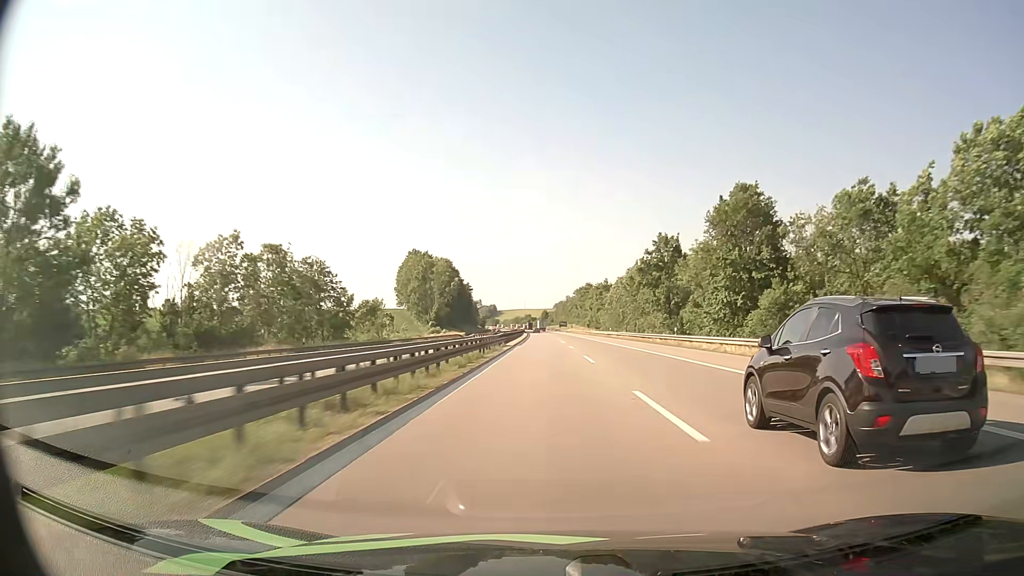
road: motorway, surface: asphalt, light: Day
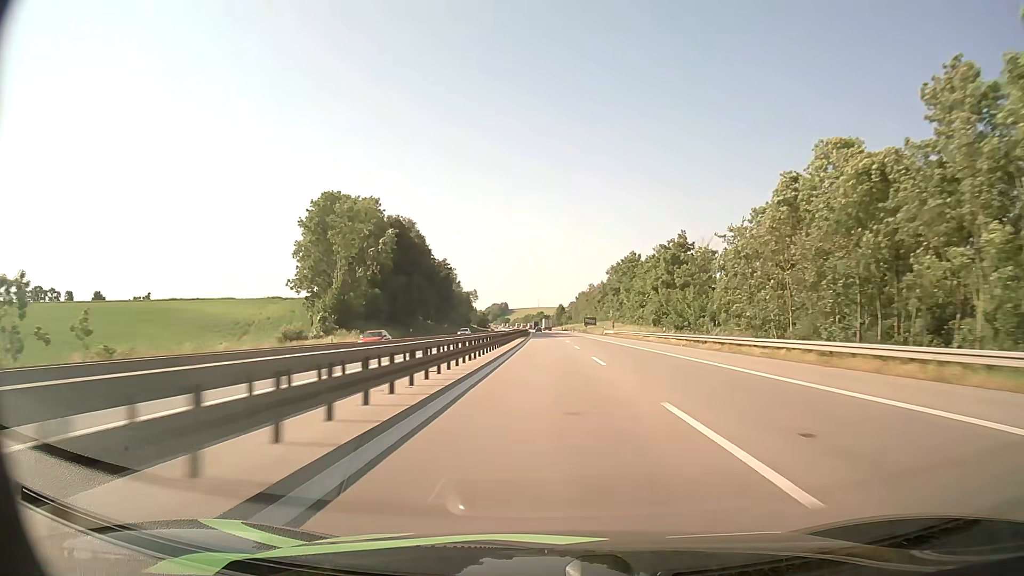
(-1.1, +93.3) m; -1°
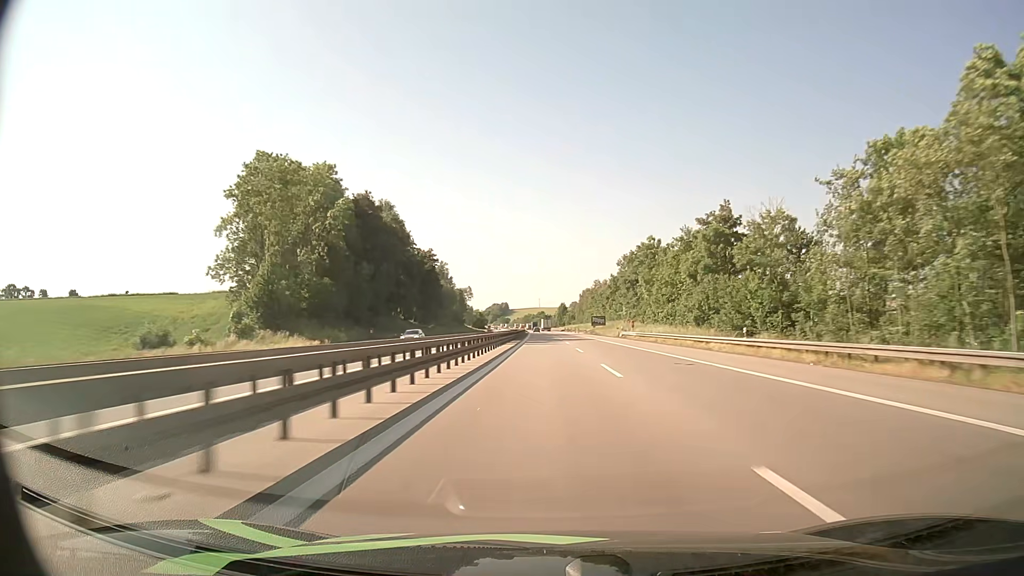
(0.0, +23.8) m; 0°
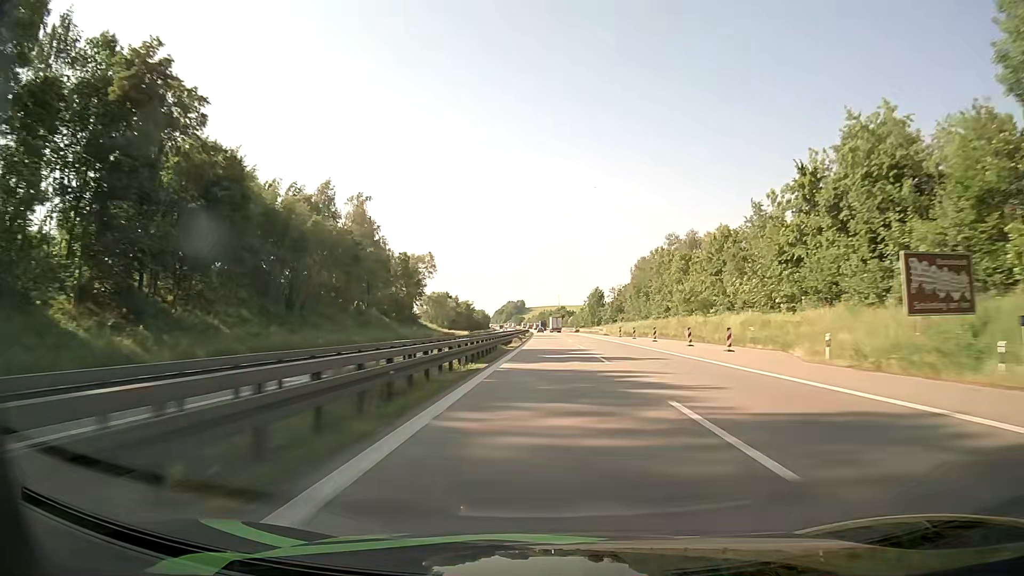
(-1.6, +121.6) m; -2°
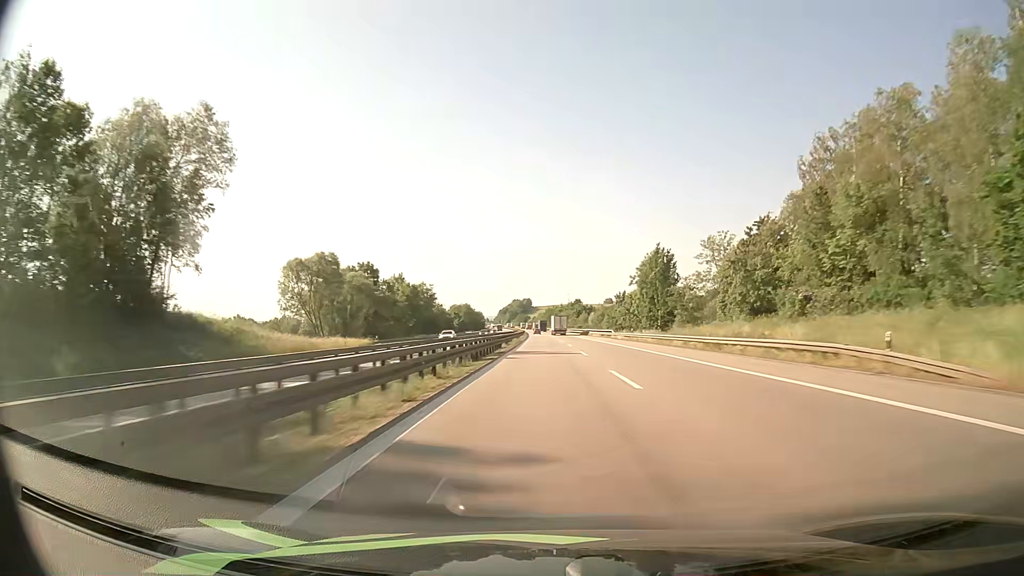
(-0.3, +100.1) m; -1°
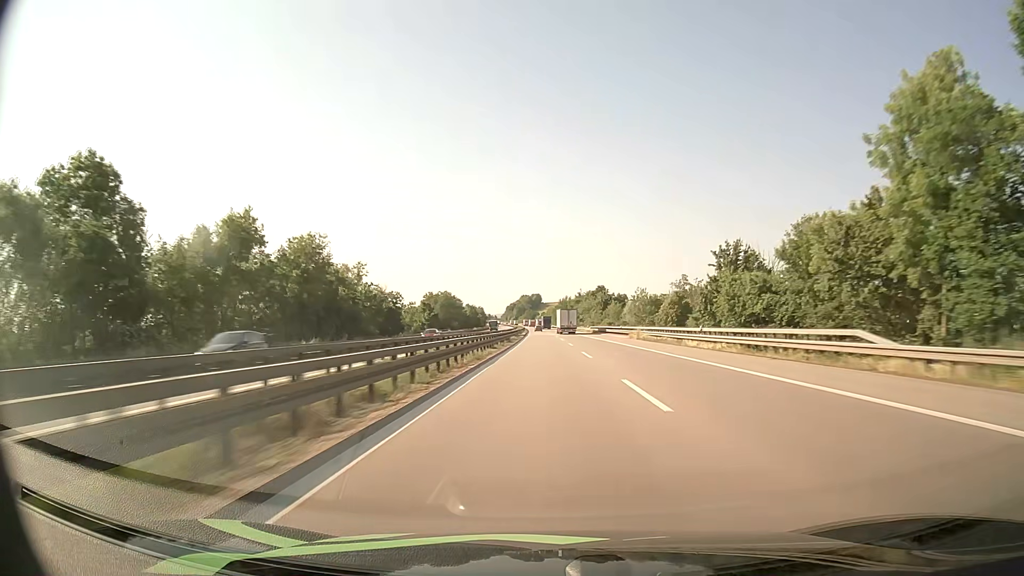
(-0.6, +76.6) m; -1°
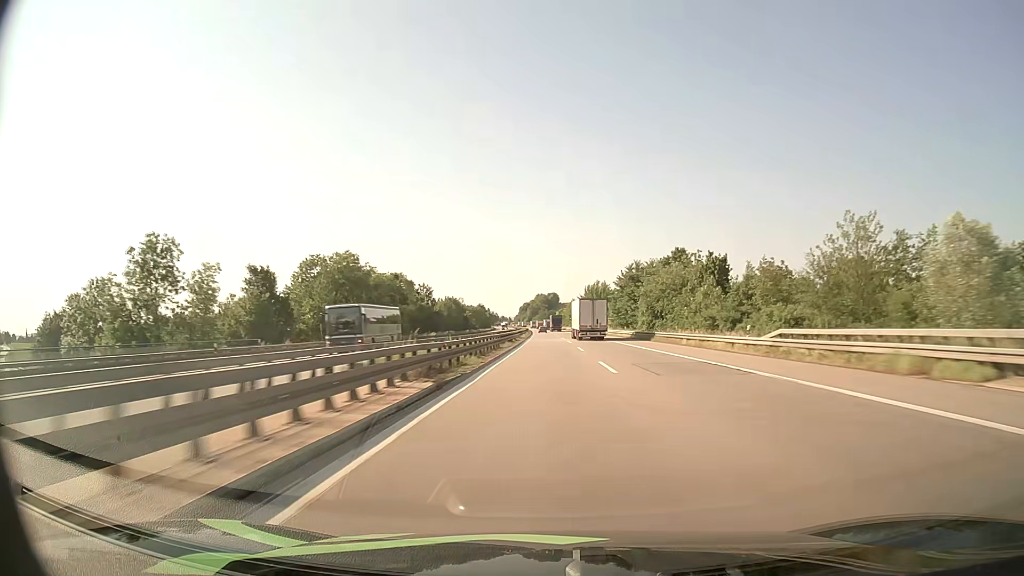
(-1.3, +104.0) m; -1°
